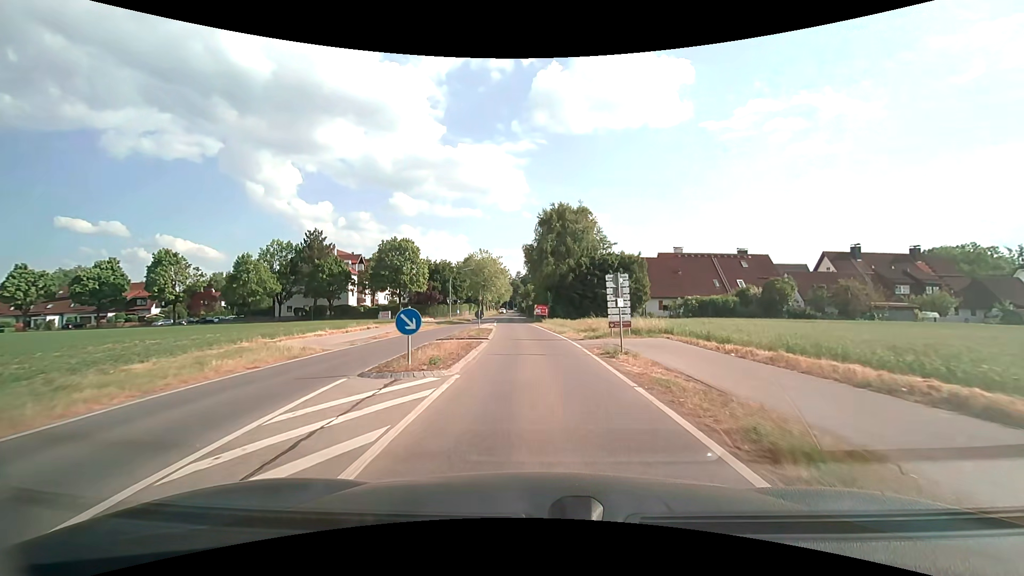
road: secondary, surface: asphalt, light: Day
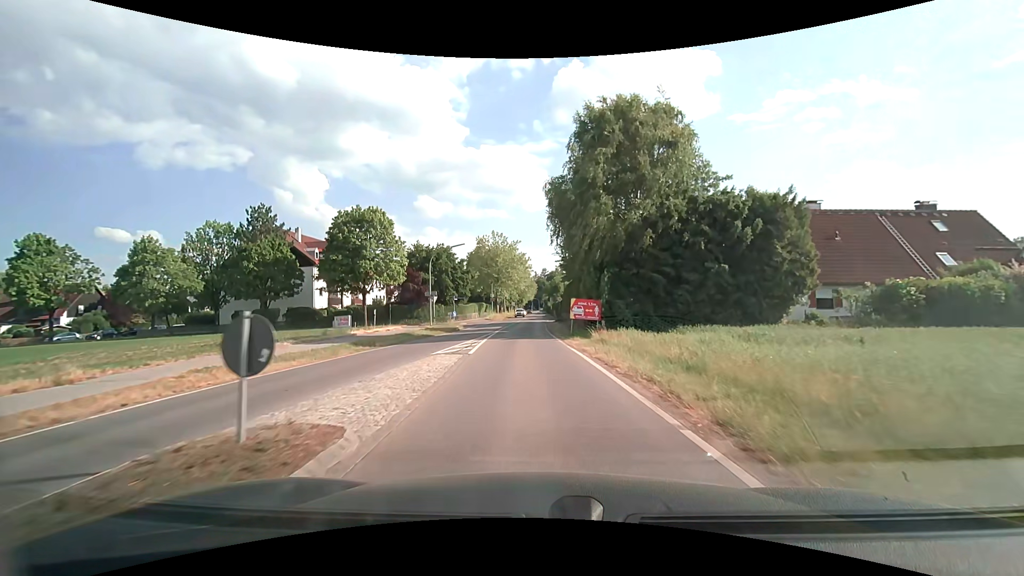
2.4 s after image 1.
(-0.6, +27.4) m; -3°
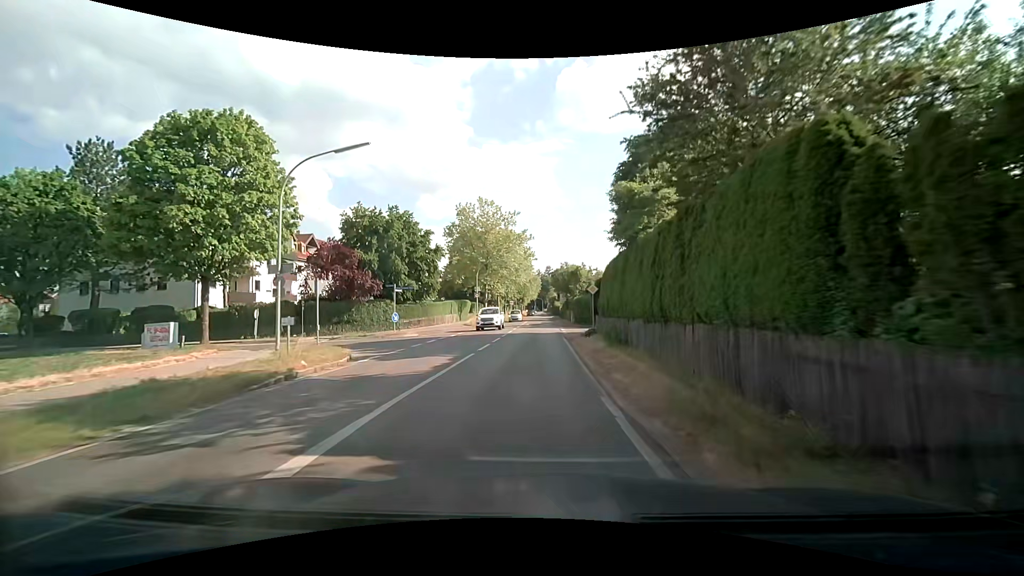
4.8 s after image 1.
(-0.5, +27.1) m; -1°
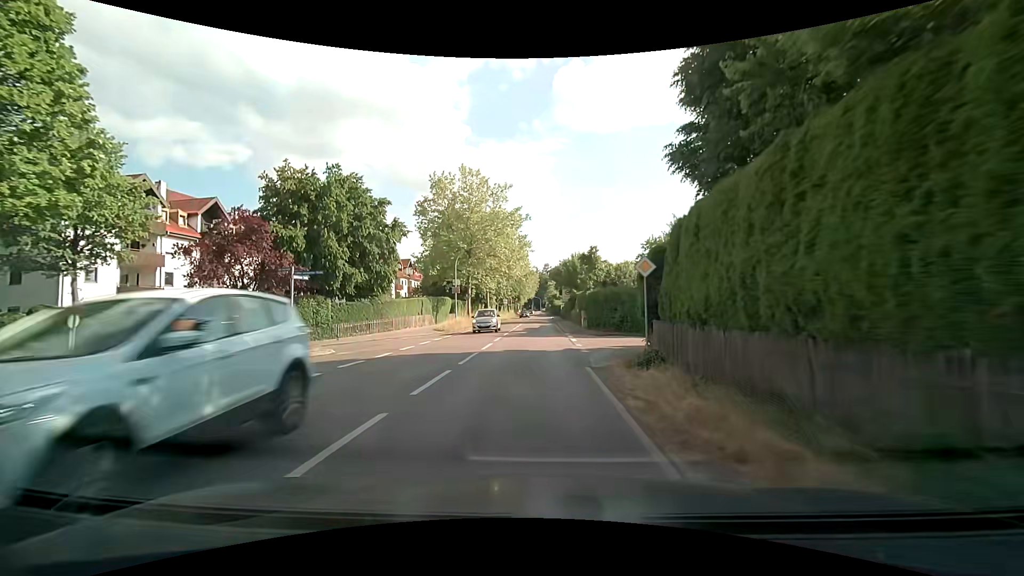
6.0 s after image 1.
(+0.1, +13.6) m; +1°
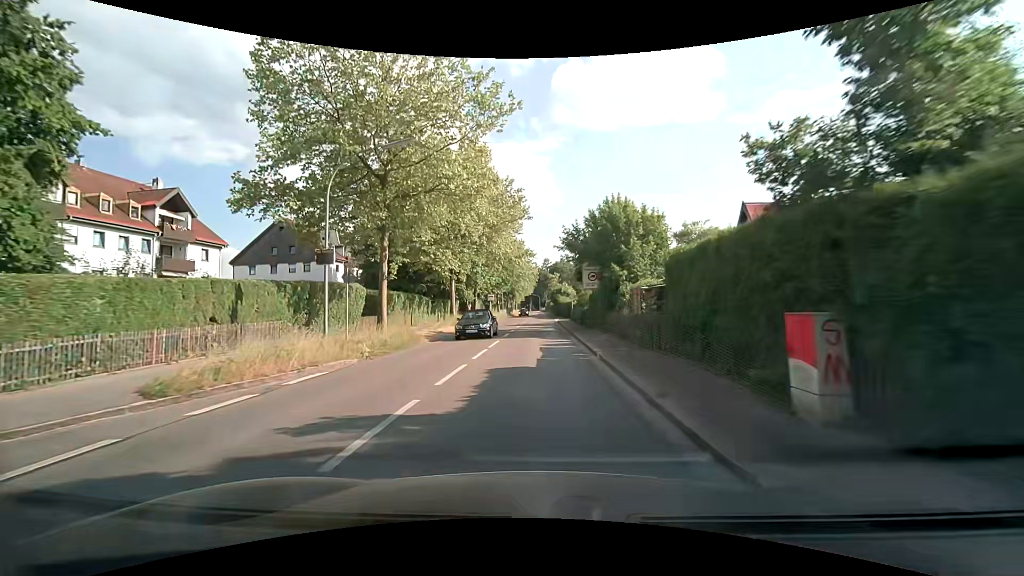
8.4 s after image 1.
(0.0, +27.4) m; 0°
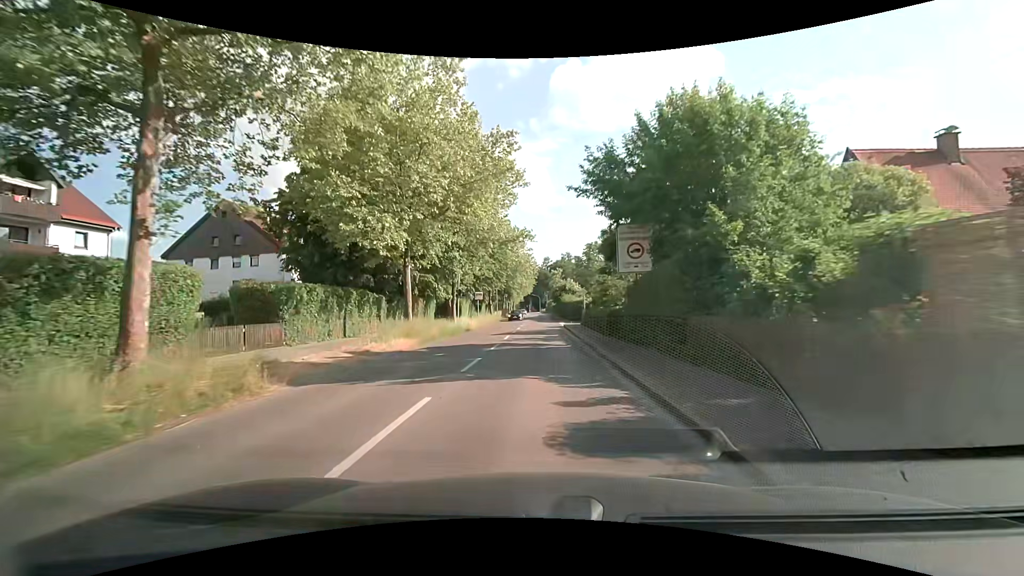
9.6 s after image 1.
(-0.1, +13.8) m; 0°
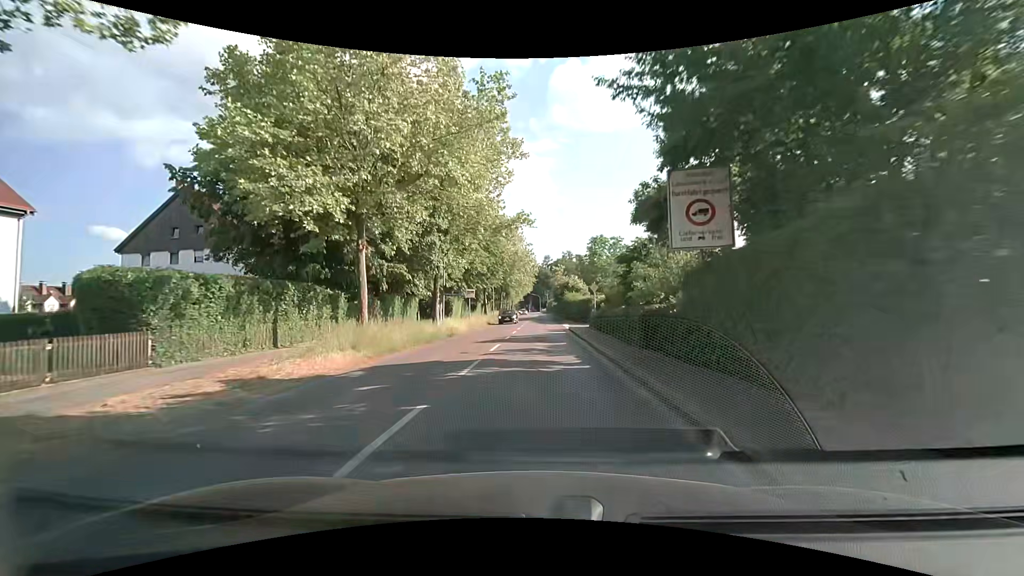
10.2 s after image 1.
(0.0, +6.9) m; 0°
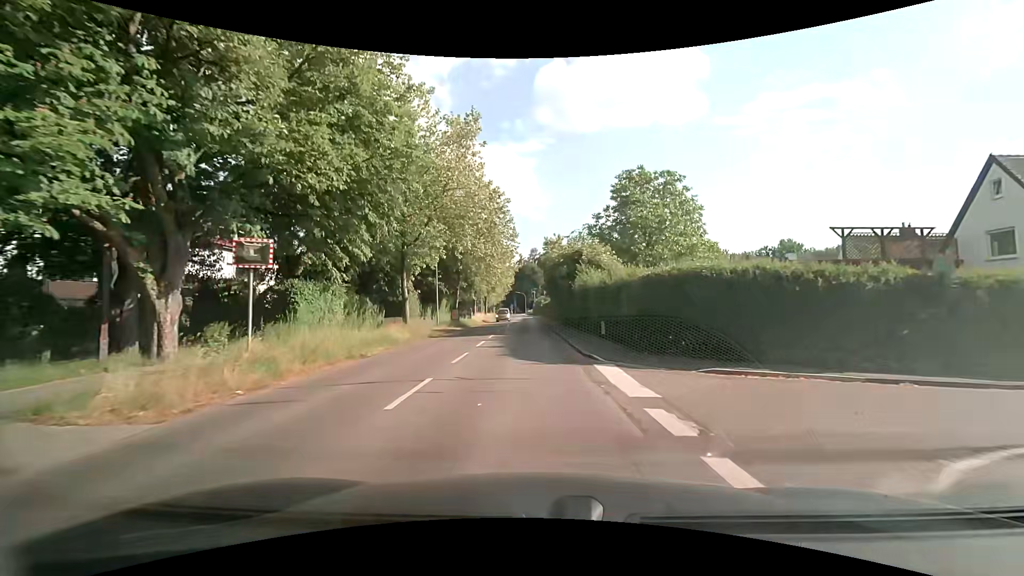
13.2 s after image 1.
(+0.4, +34.6) m; +1°
(0, +10) (0, +20) (-1, +30) (-1, +40) (-1, +50) (-2, +60) (-2, +70) (-2, +80) (-2, +90) (-3, +100) m
